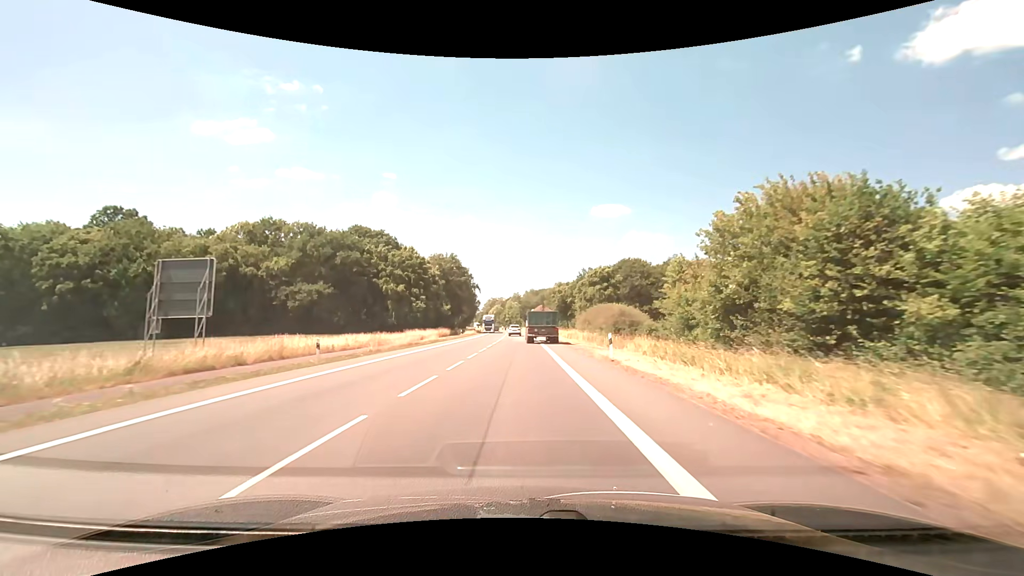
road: primary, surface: asphalt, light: Day
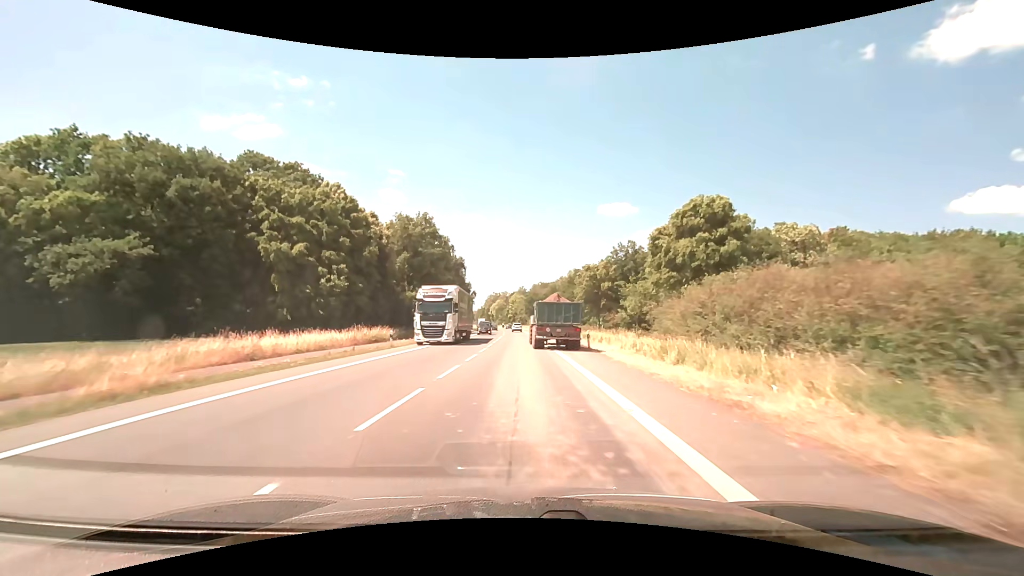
(-0.2, +39.9) m; -1°
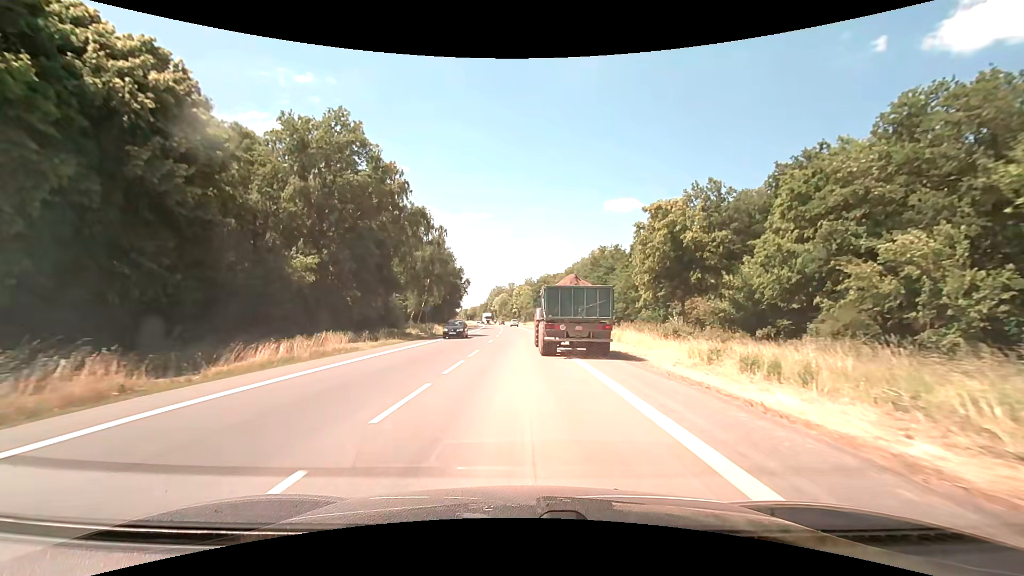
(0.0, +35.6) m; 0°
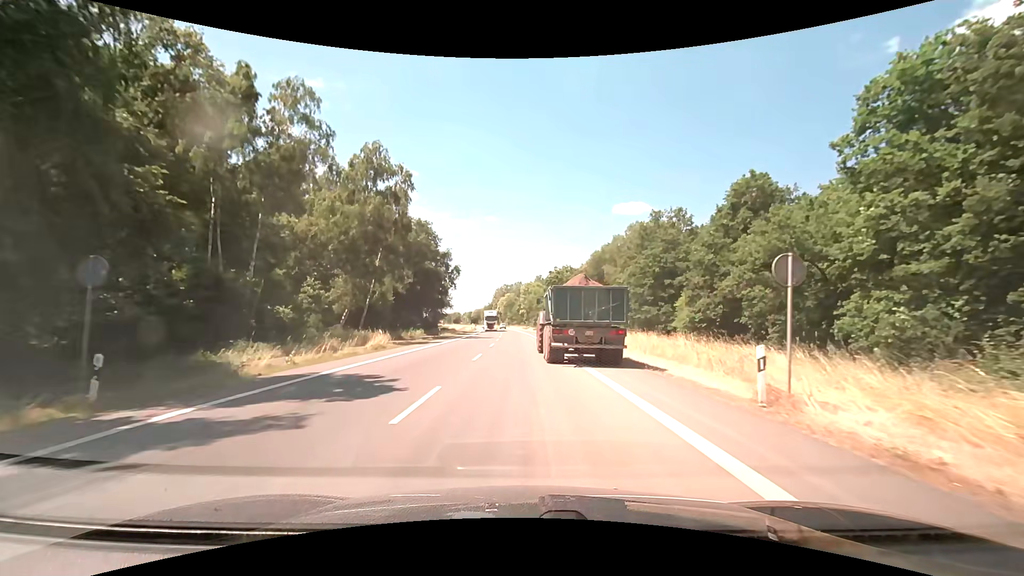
(-0.4, +35.9) m; -1°
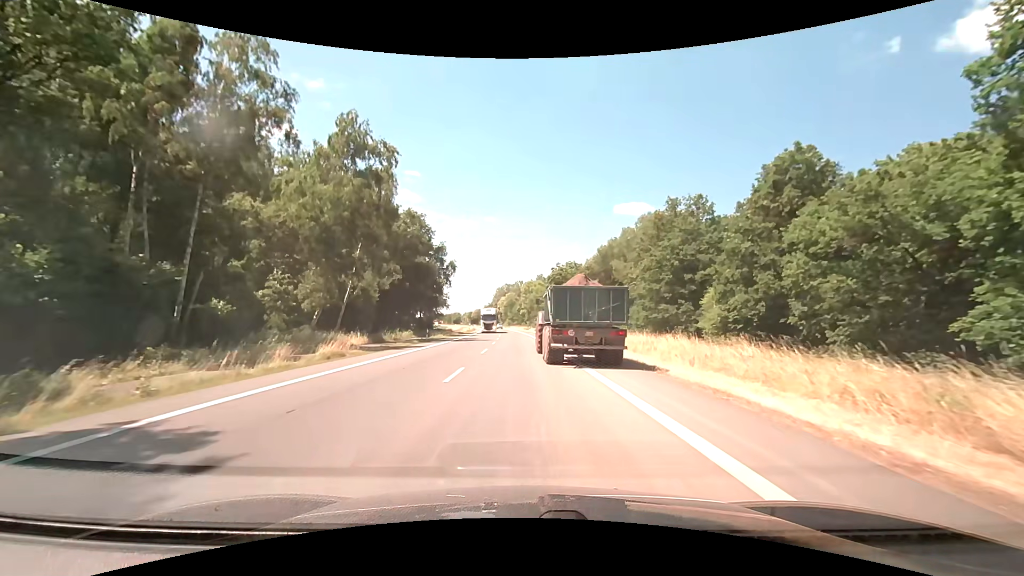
(0.0, +7.1) m; -1°
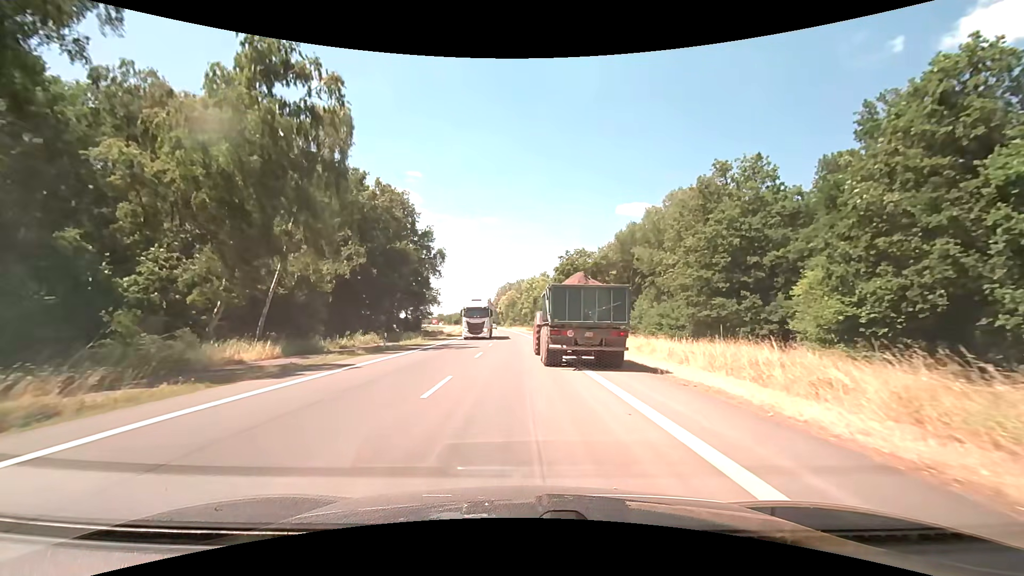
(+0.1, +14.5) m; 0°
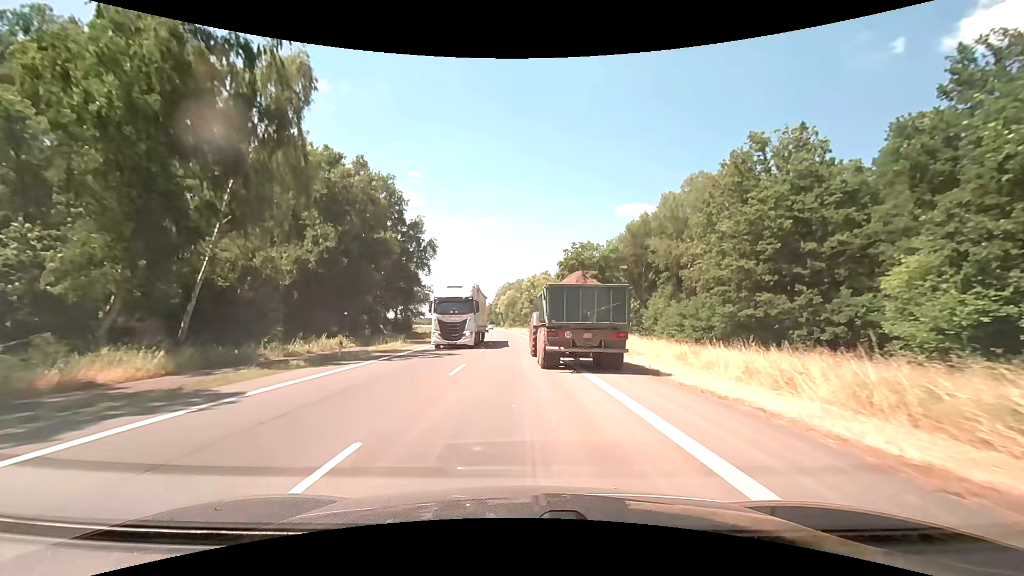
(0.0, +7.5) m; -1°
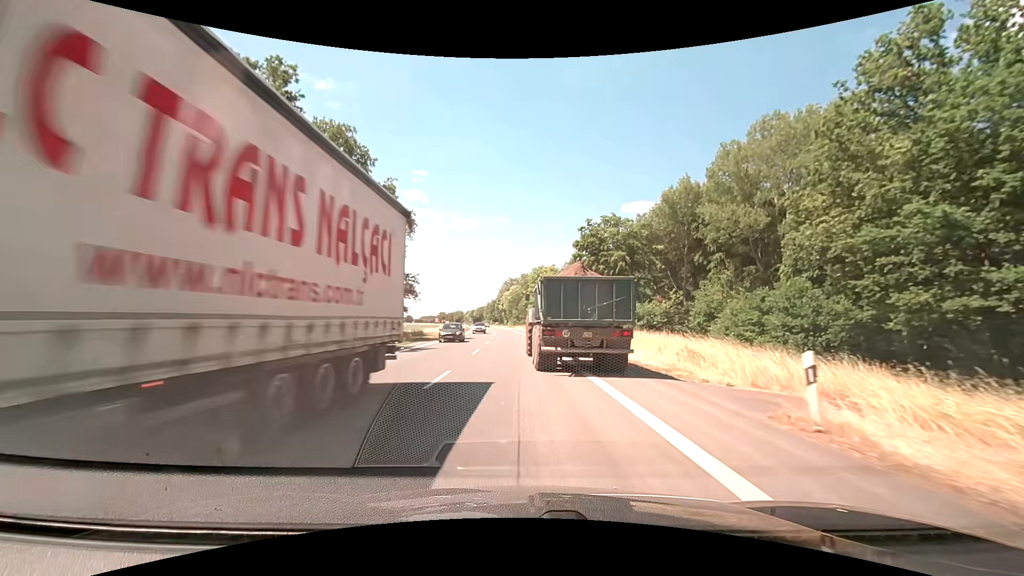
(+0.1, +15.6) m; 0°
(0, +10) (0, +20) (-1, +30) (-2, +40) (-3, +50) (-4, +60) (-4, +70) (-5, +80) (-5, +90) (-6, +100) m
